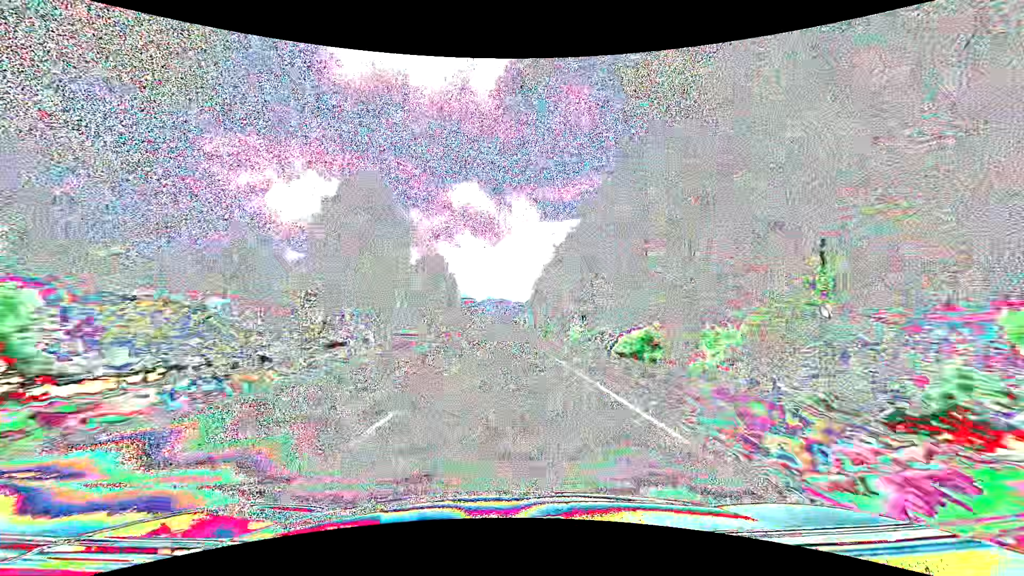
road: primary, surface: asphalt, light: Day
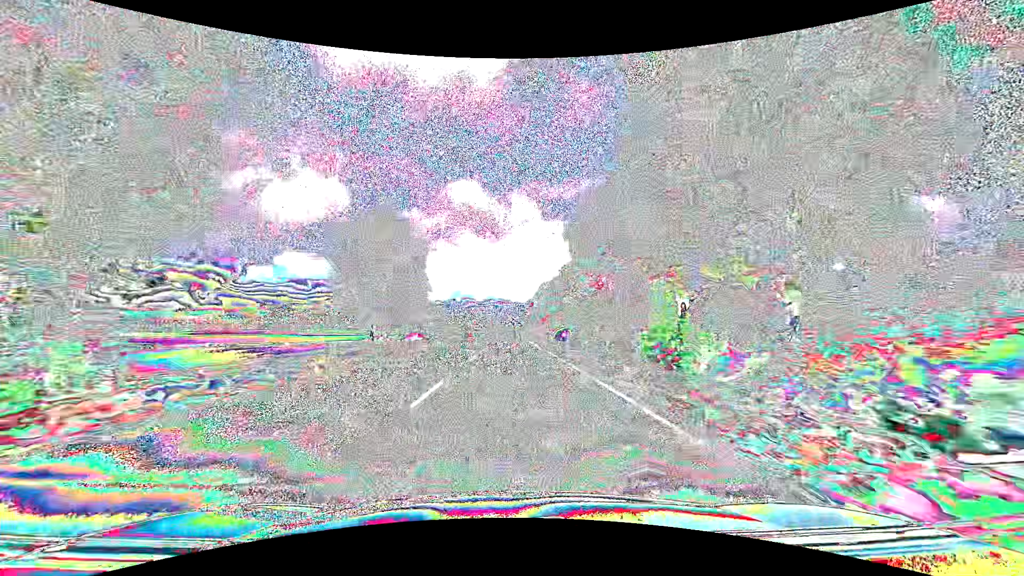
(-0.1, +31.7) m; 0°
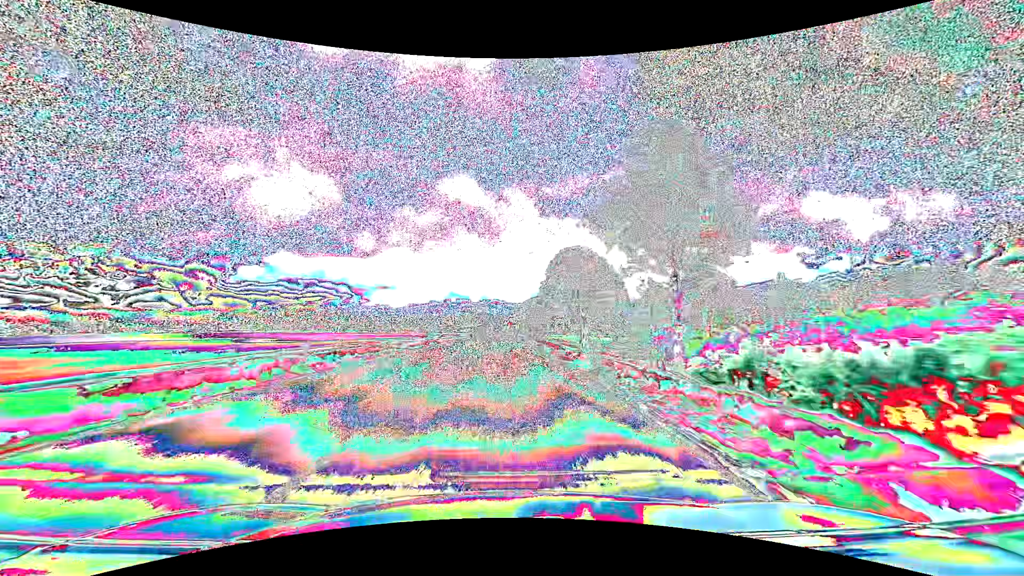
(+0.4, +79.3) m; +1°
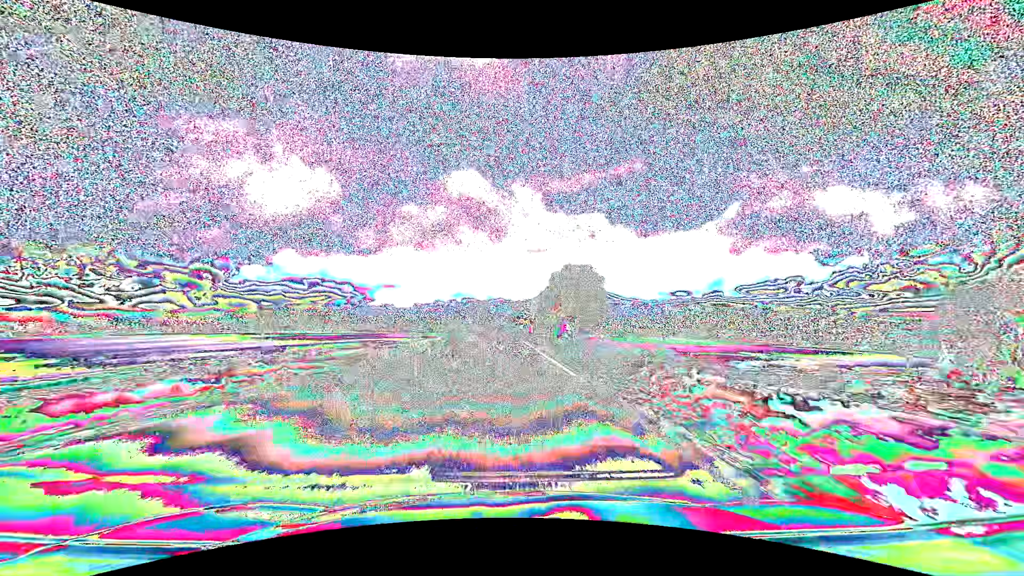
(-0.7, +79.2) m; -1°
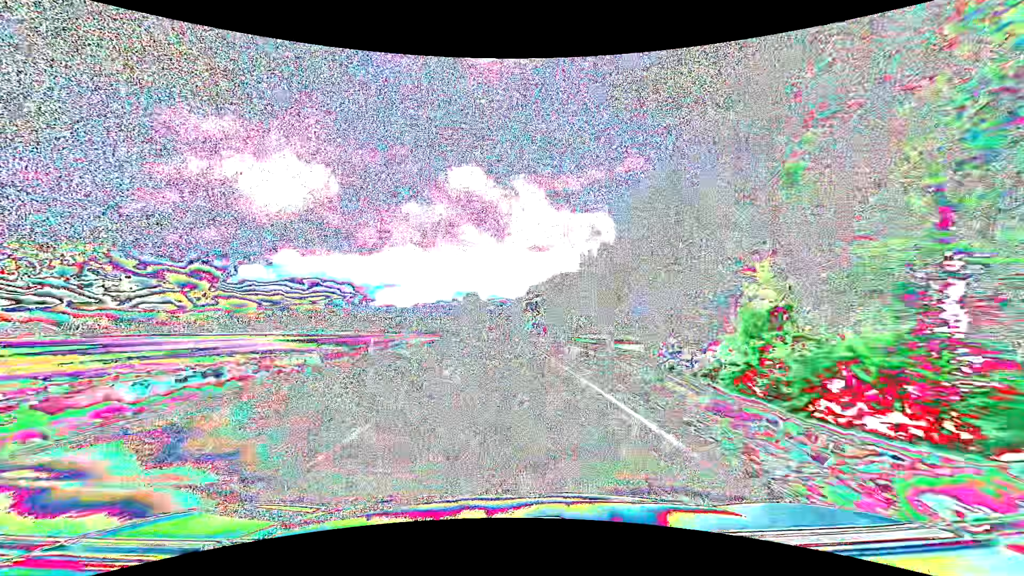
(-0.2, +63.3) m; 0°
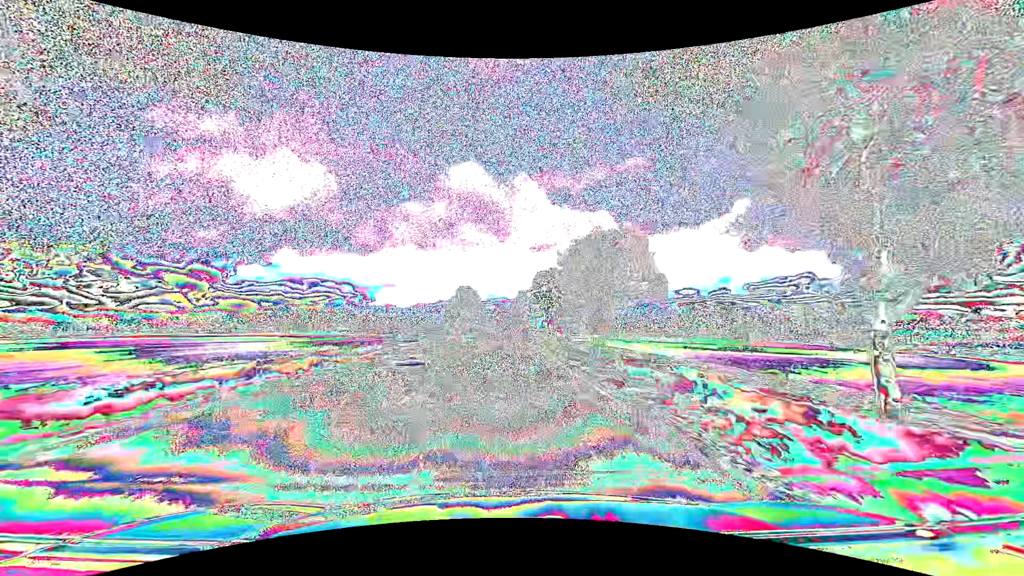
(0.0, +31.6) m; 0°
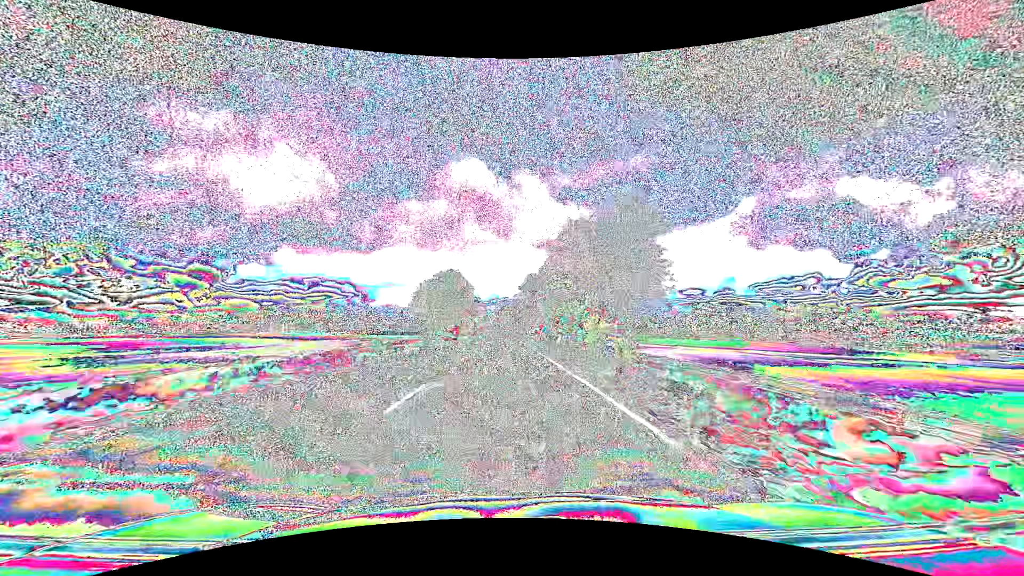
(-0.1, +47.4) m; 0°
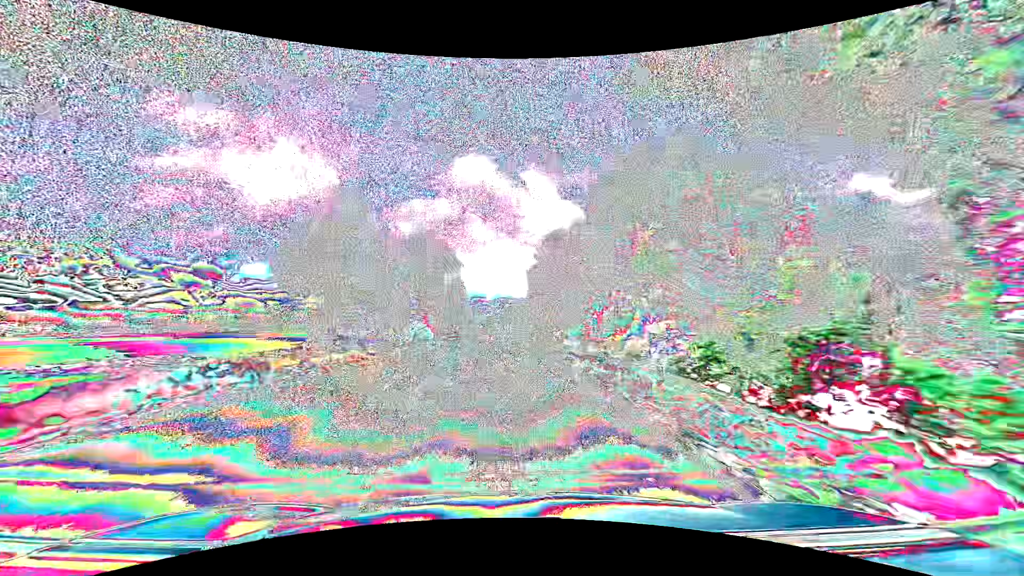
(-0.1, +47.4) m; -1°
